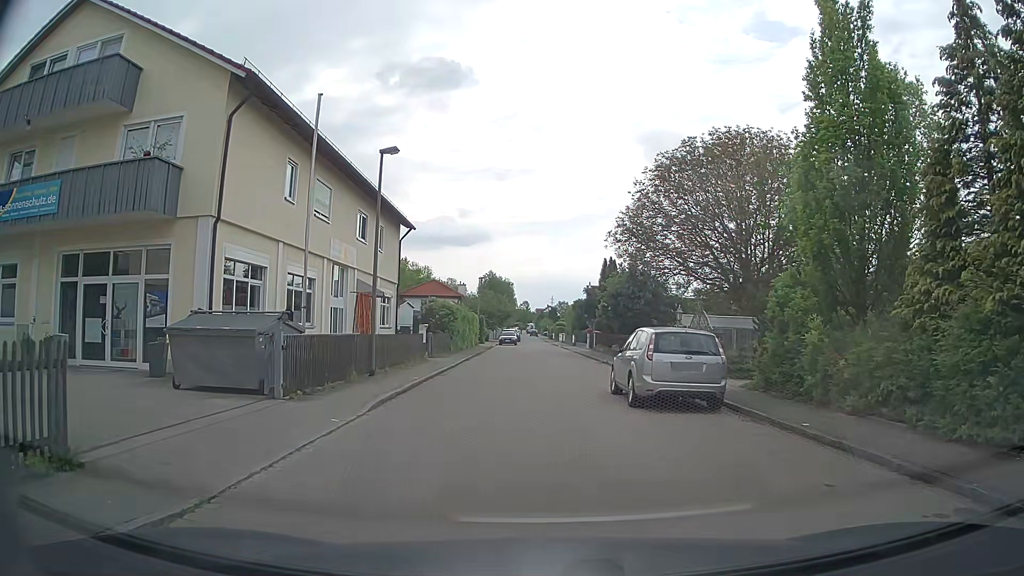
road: residential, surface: asphalt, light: Day
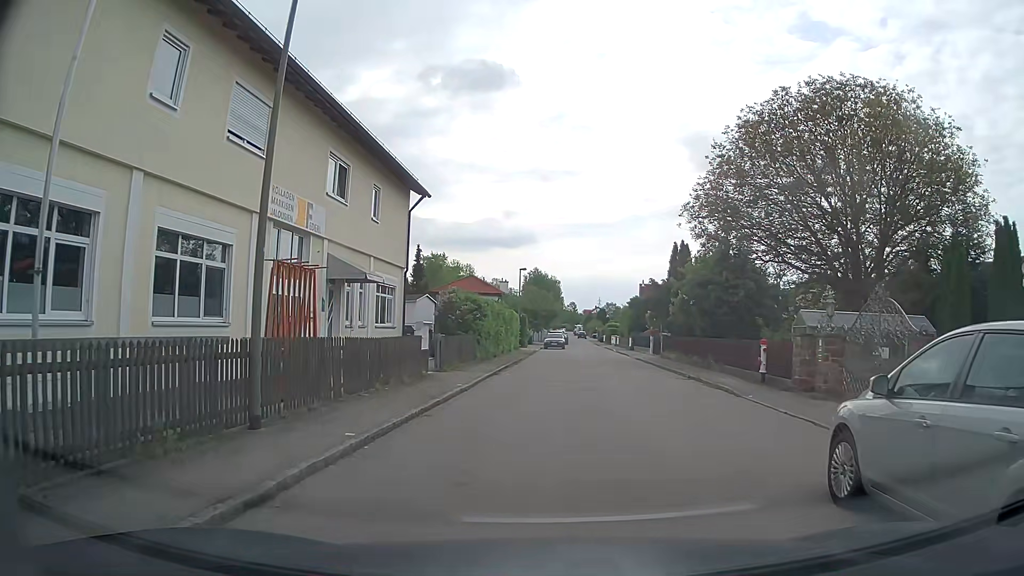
(-0.7, +9.9) m; -6°
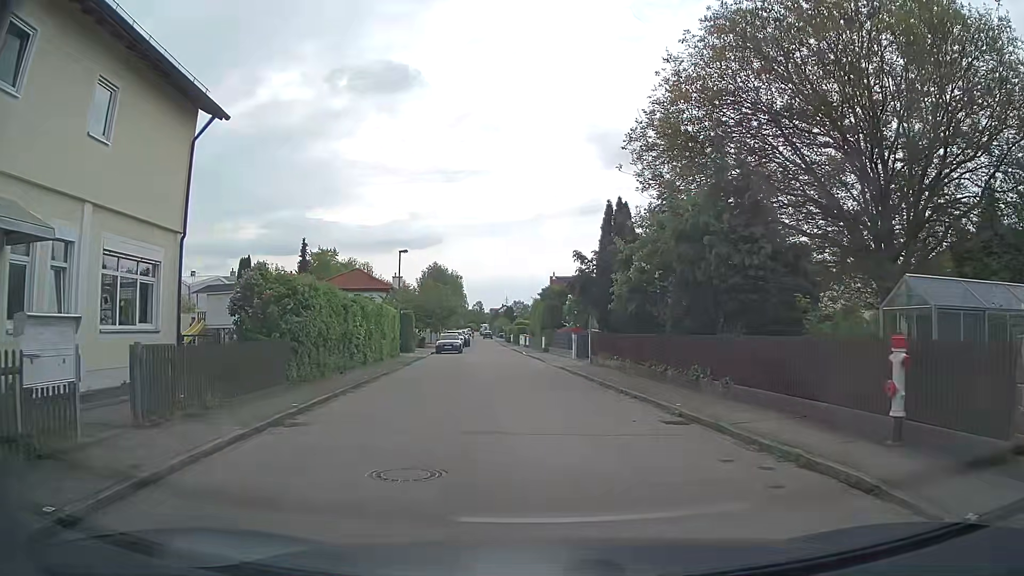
(+1.1, +12.0) m; +10°
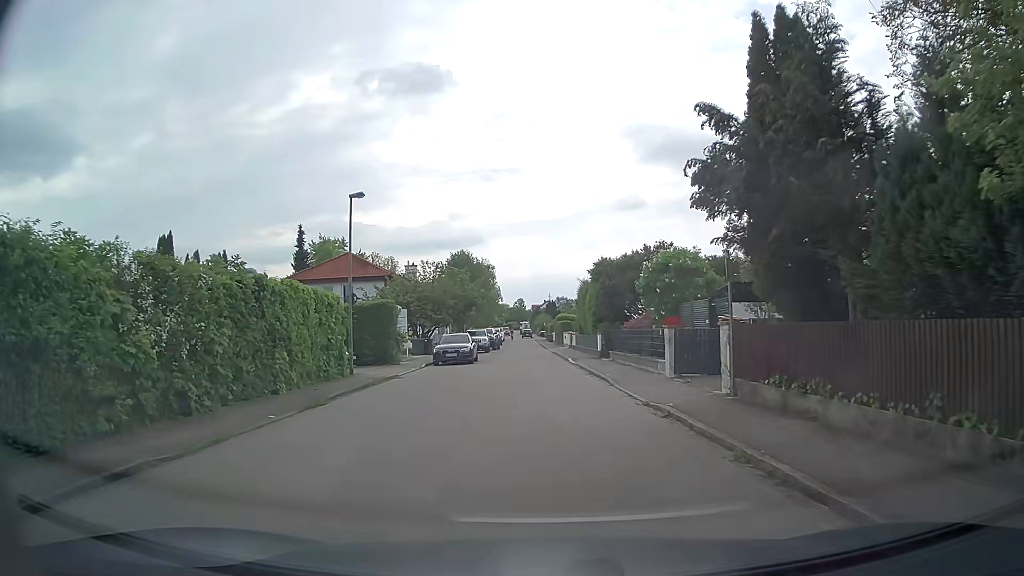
(-0.9, +17.1) m; -6°
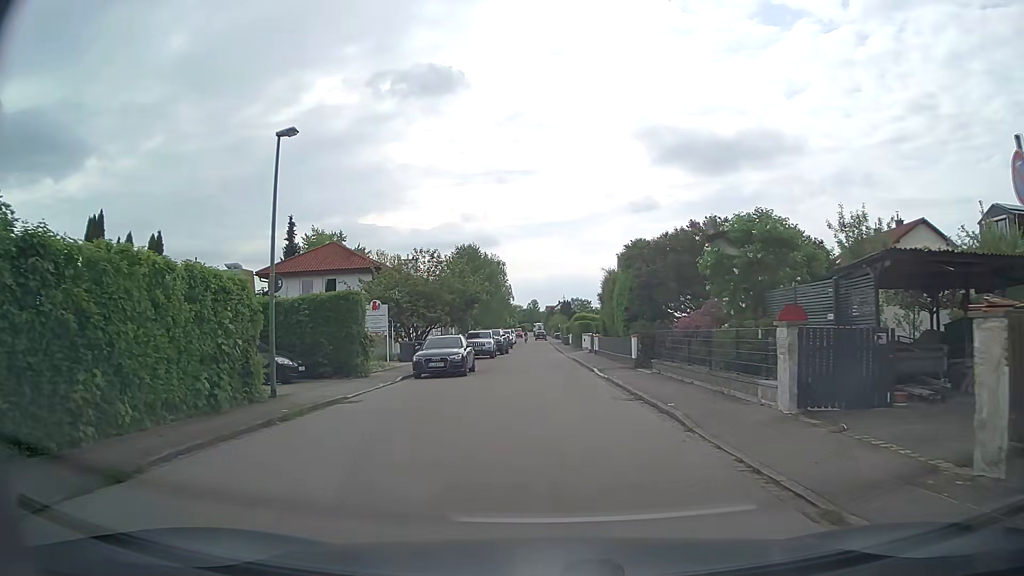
(0.0, +7.9) m; 0°
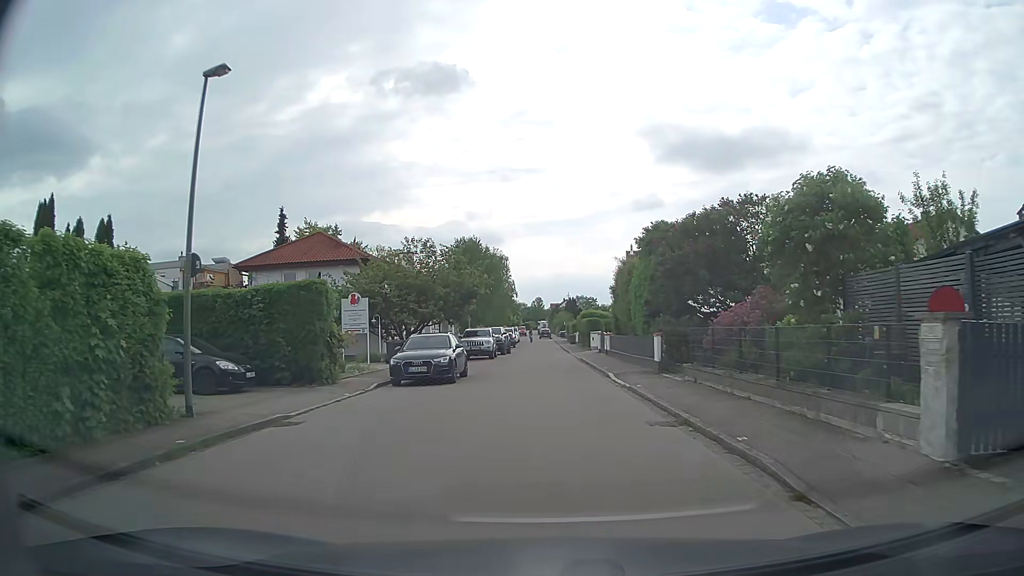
(0.0, +4.1) m; -1°
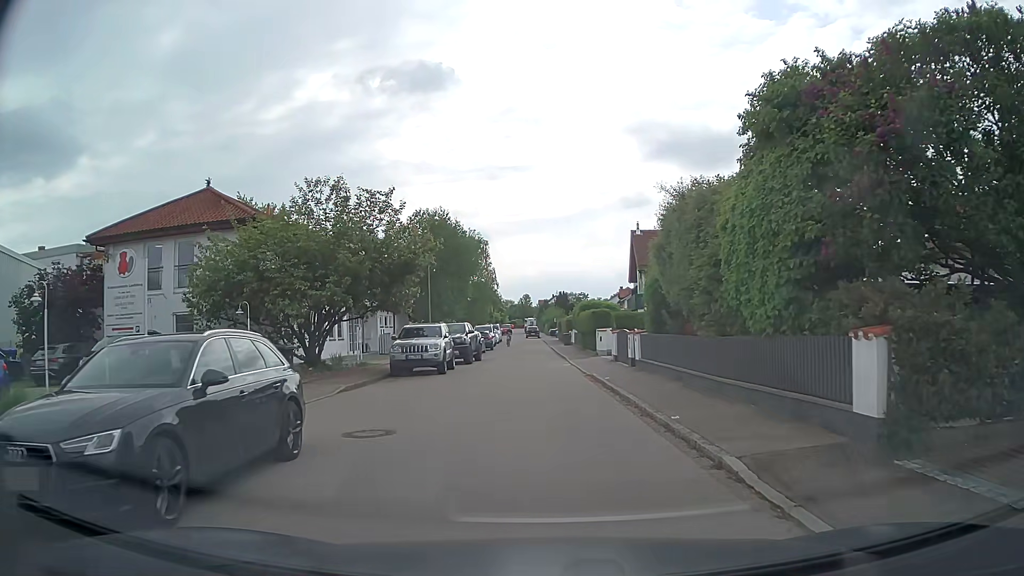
(+0.1, +14.3) m; 0°
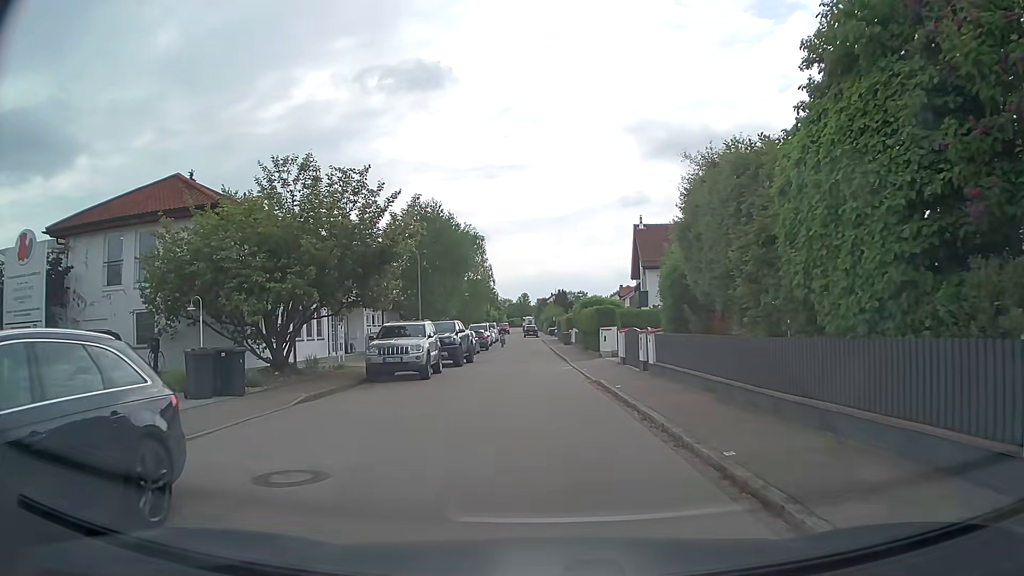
(0.0, +2.9) m; 0°
(0, +10) (0, +20) (0, +30) (0, +40) (-1, +50) (-1, +60) (-2, +70) (-2, +80) (-3, +90) (-2, +100) m
